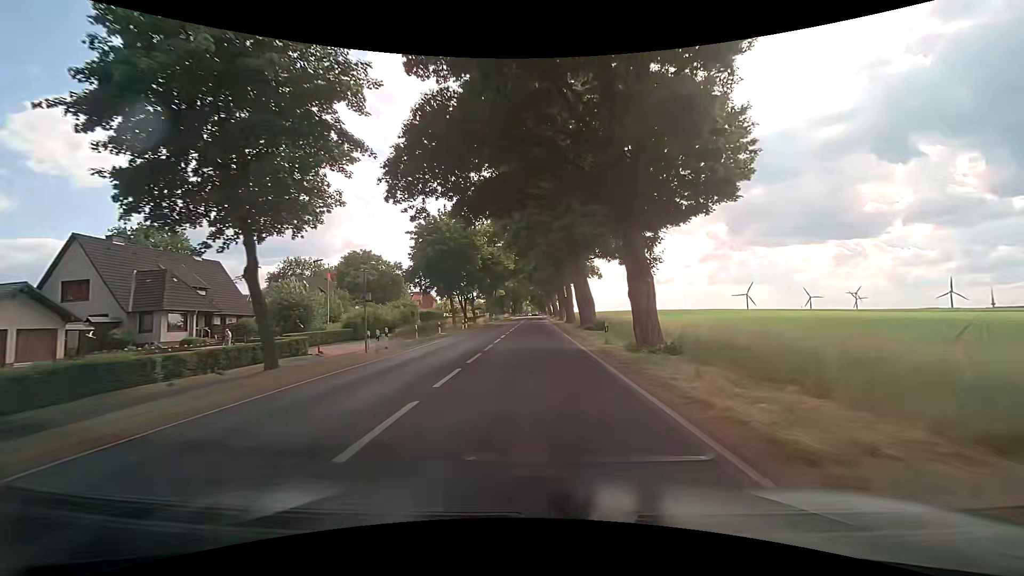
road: secondary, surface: asphalt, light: Day
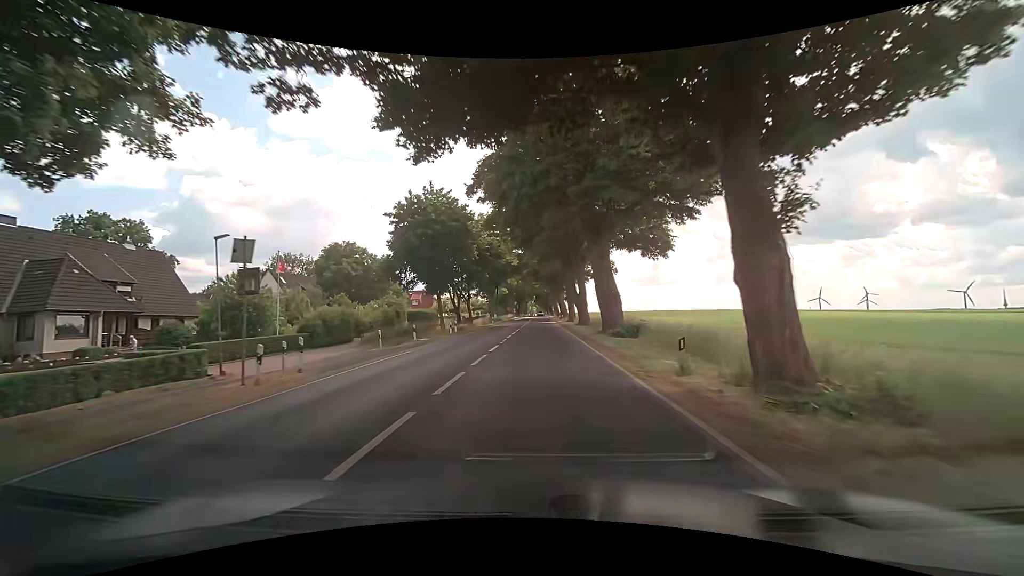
(0.0, +9.8) m; 0°
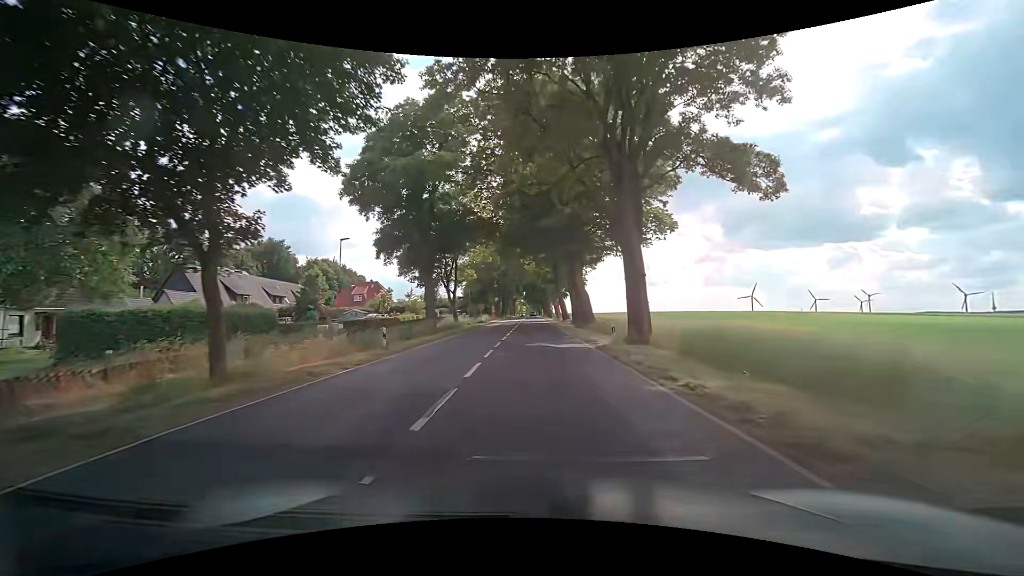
(+0.1, +47.7) m; +1°
(0, +10) (0, +20) (0, +30) (0, +40) (0, +50) (0, +60) (0, +70) (0, +80) (0, +90) (0, +100) m
